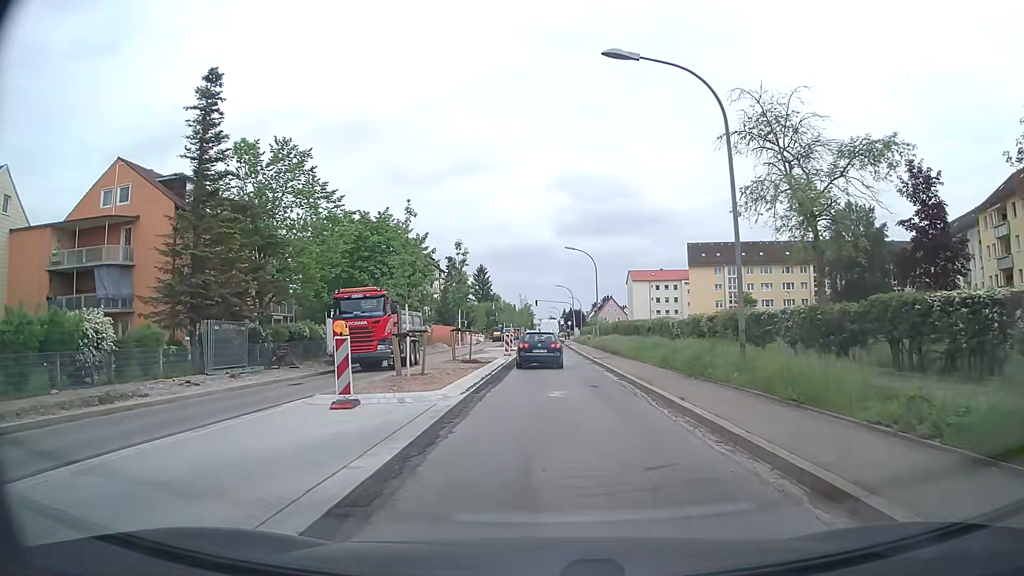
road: secondary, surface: asphalt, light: Day
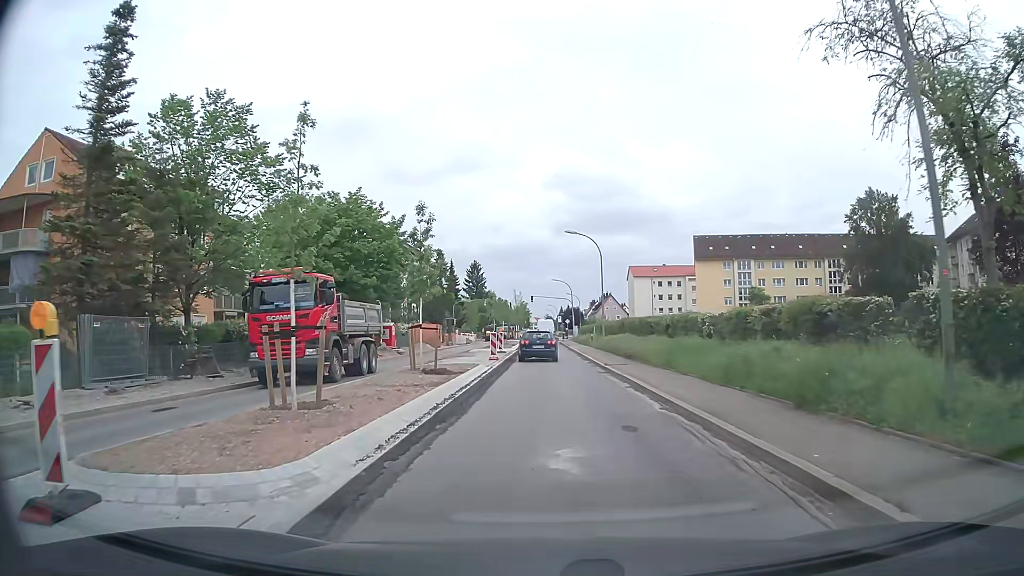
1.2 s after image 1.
(+0.1, +7.9) m; +1°
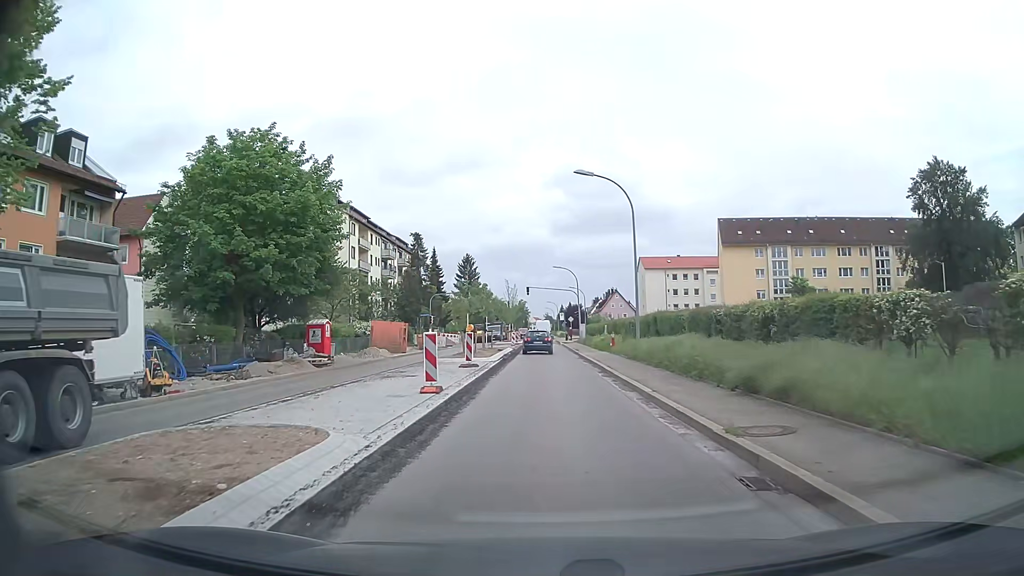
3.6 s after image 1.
(+0.1, +17.1) m; 0°
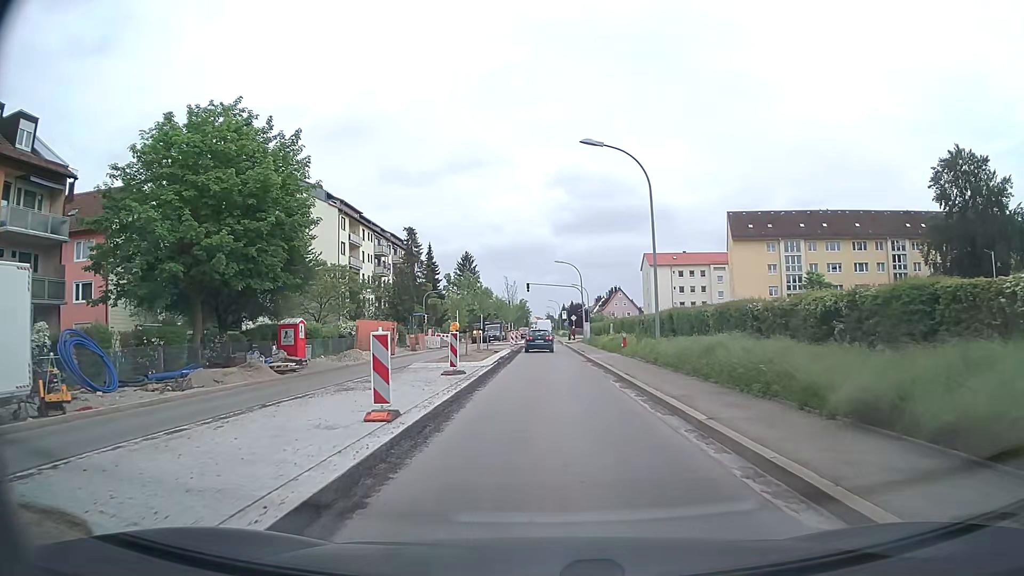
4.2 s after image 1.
(0.0, +4.6) m; +1°
(0, +10) (0, +20) (0, +30) (0, +40) (-1, +50) (-1, +60) (-1, +70) (-1, +80) (-1, +90) (-1, +100) m
